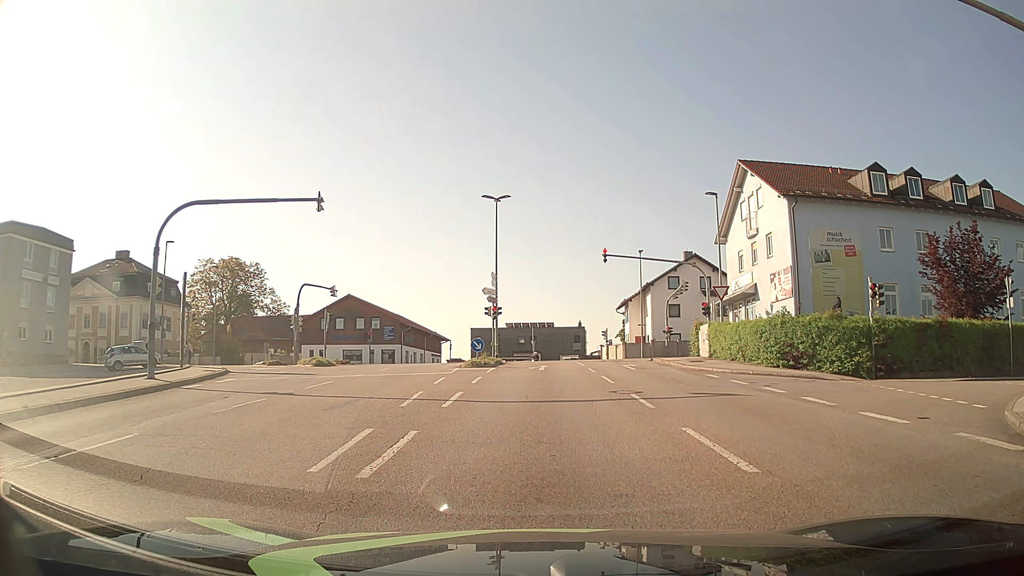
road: tertiary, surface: asphalt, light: Day
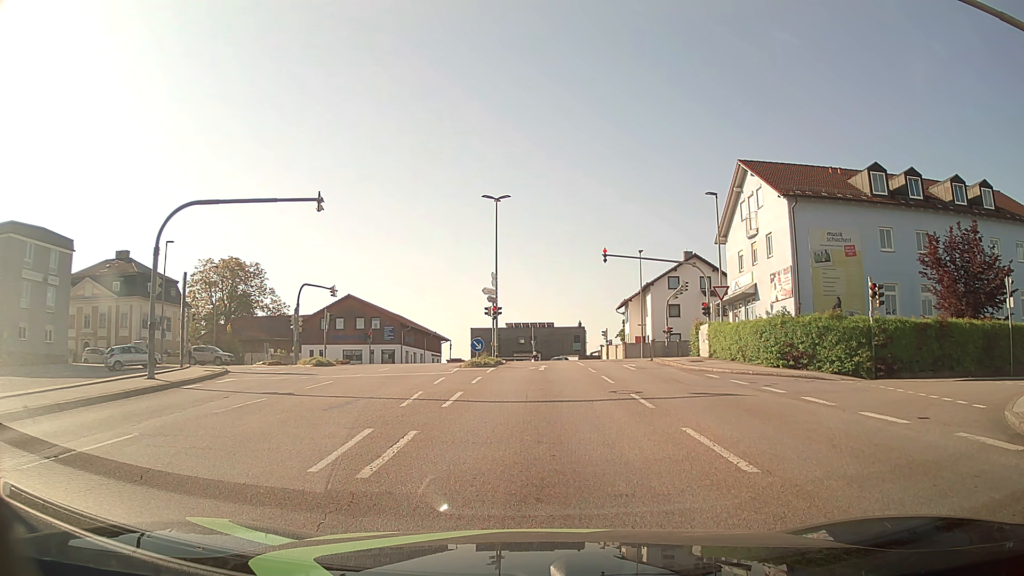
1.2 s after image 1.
(0.0, 0.0) m; 0°
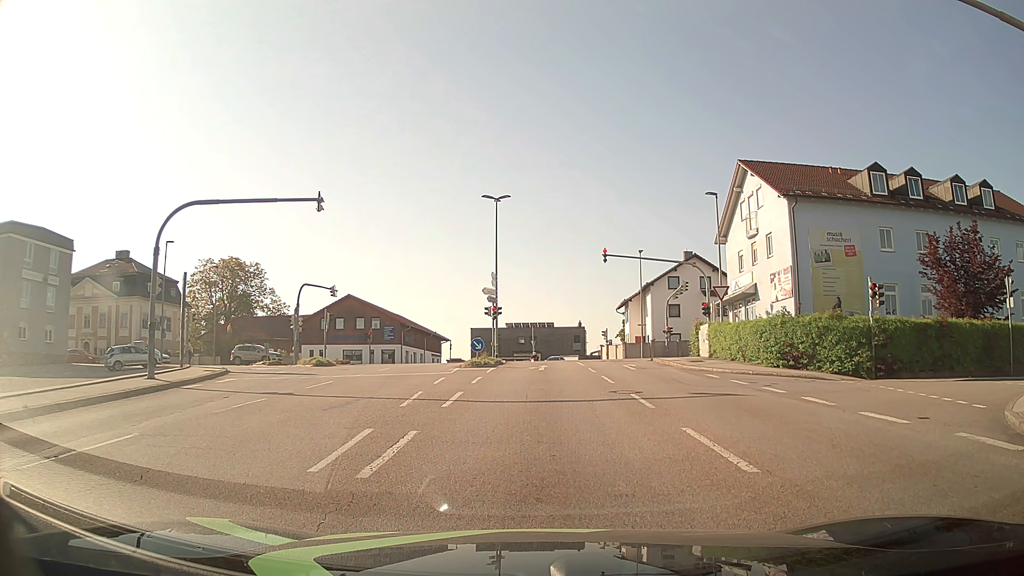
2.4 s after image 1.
(0.0, 0.0) m; 0°
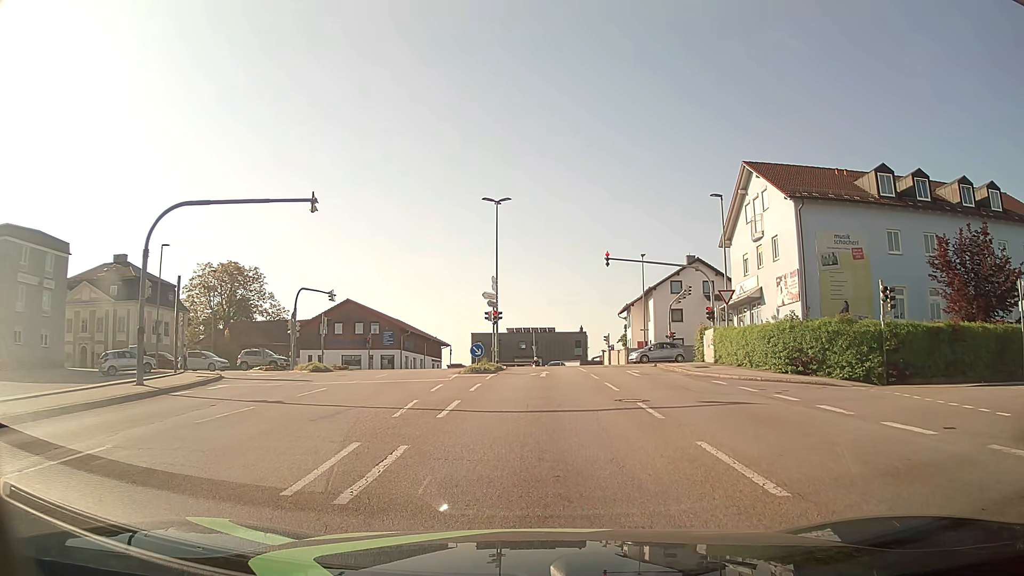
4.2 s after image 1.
(0.0, +0.9) m; 0°
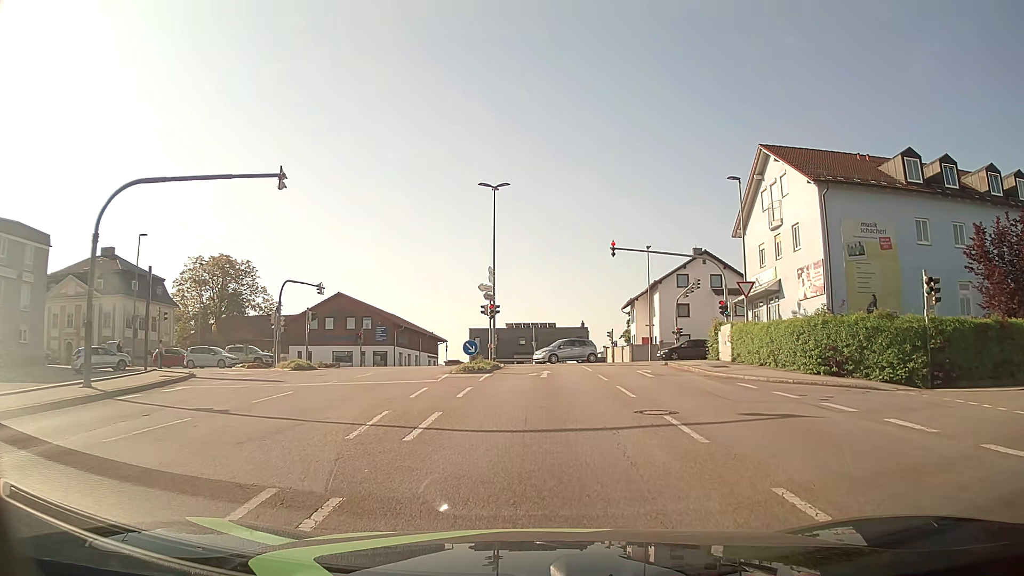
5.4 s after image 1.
(0.0, +3.2) m; -2°
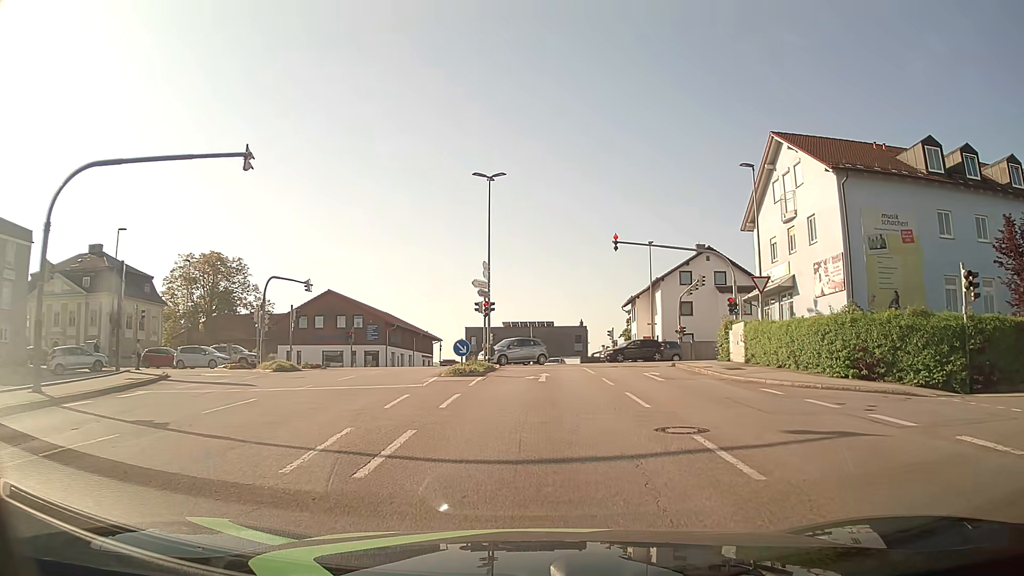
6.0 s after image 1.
(0.0, +2.4) m; 0°
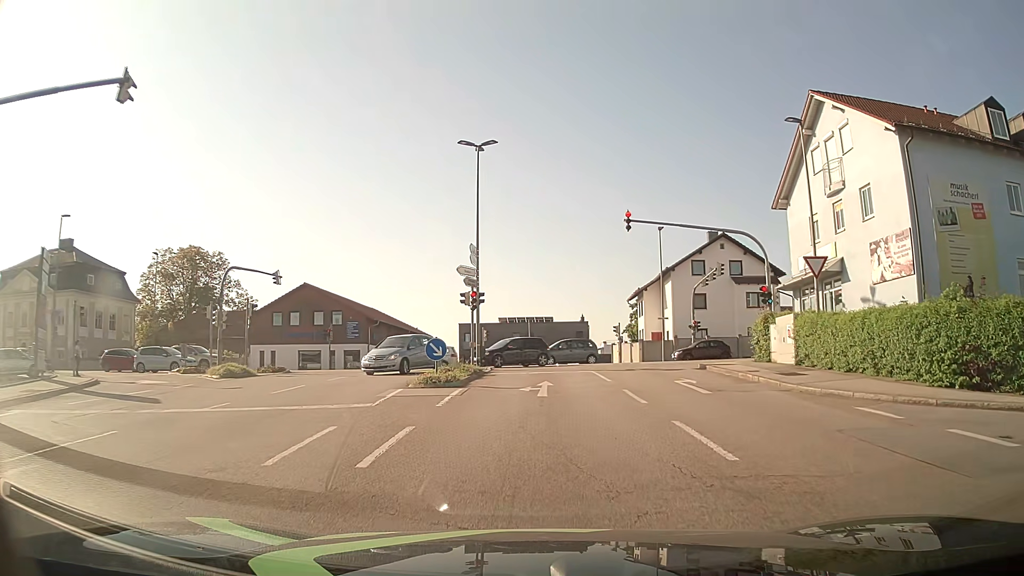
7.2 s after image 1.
(+0.1, +5.8) m; 0°
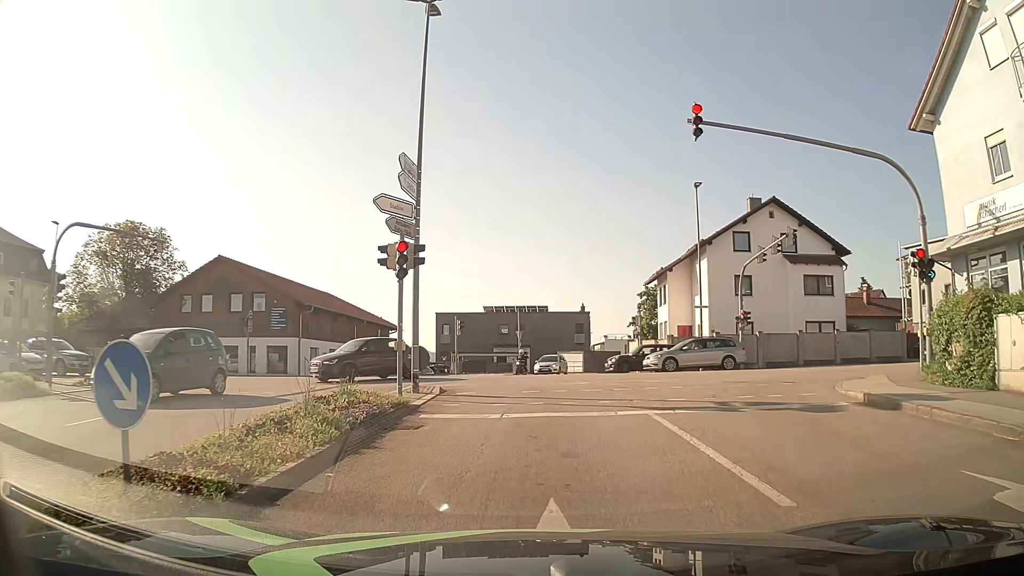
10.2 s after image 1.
(+0.2, +13.8) m; +1°
(0, +10) (0, +20) (-3, +29) (-12, +33) (-22, +34) (-32, +34) (-42, +34) (-52, +34) (-62, +33) (-72, +33) m
